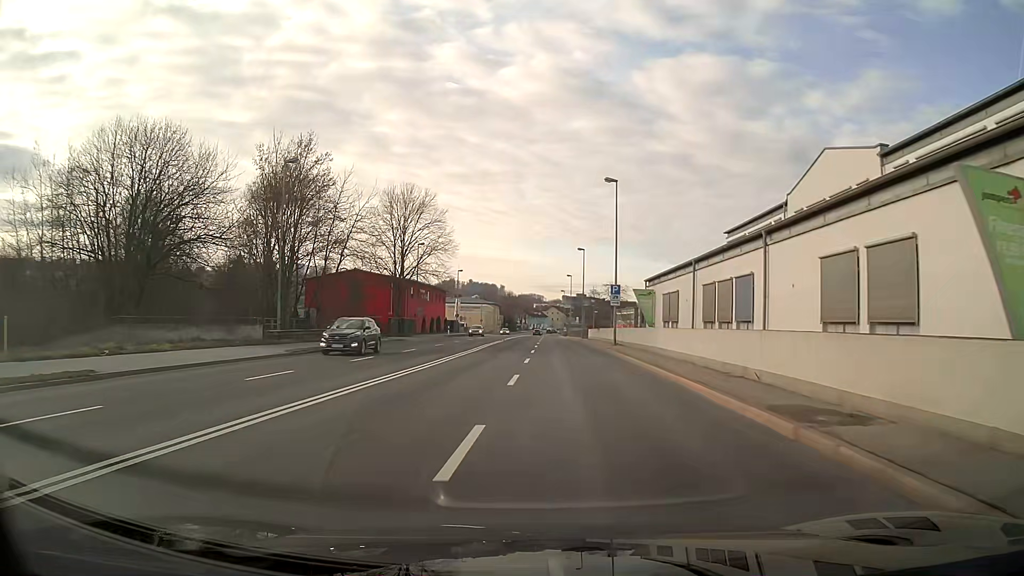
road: primary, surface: asphalt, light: Day
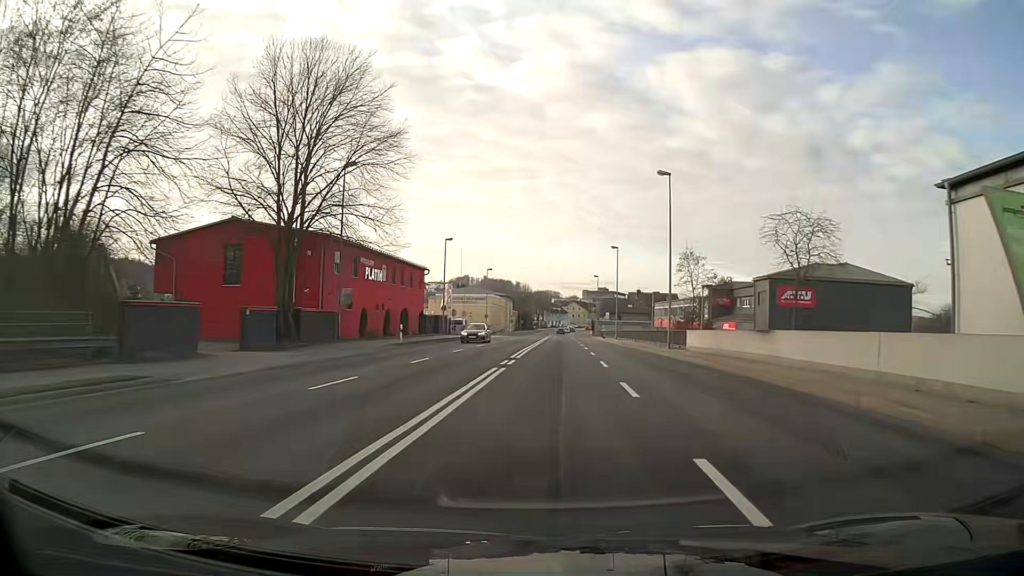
(-0.9, +38.4) m; 0°
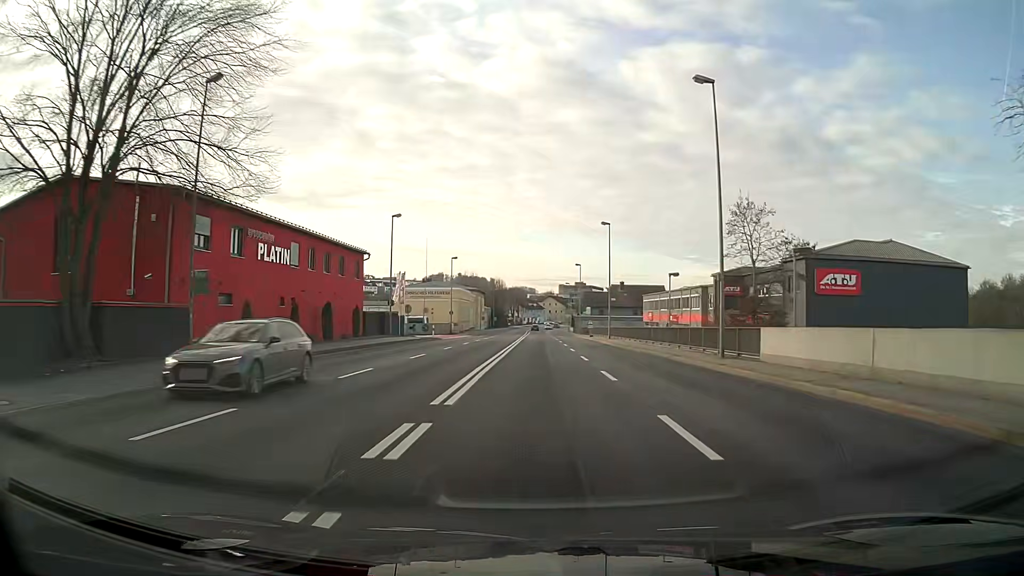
(+0.3, +15.3) m; +2°
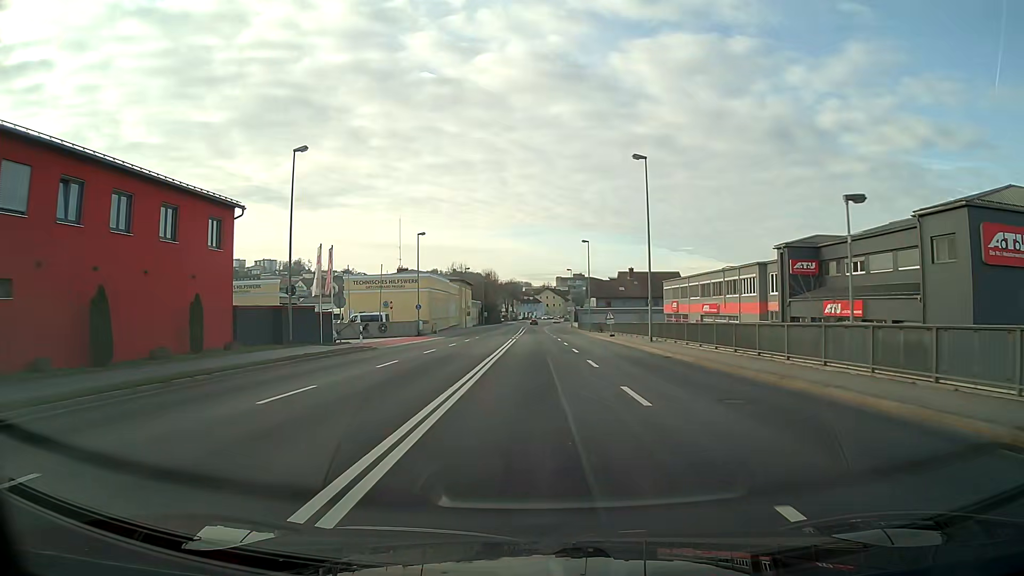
(+0.1, +22.9) m; 0°
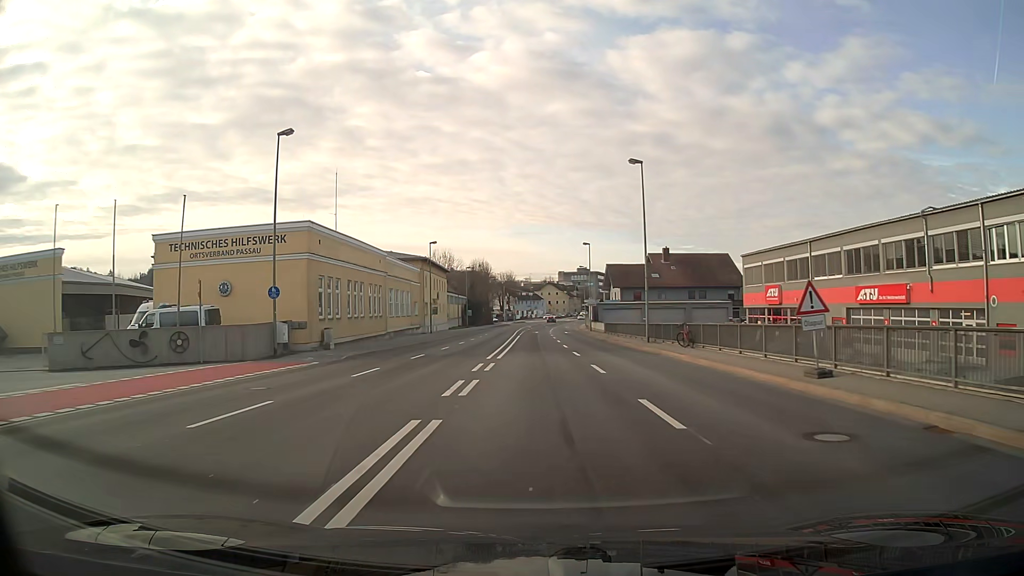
(-0.1, +38.5) m; 0°
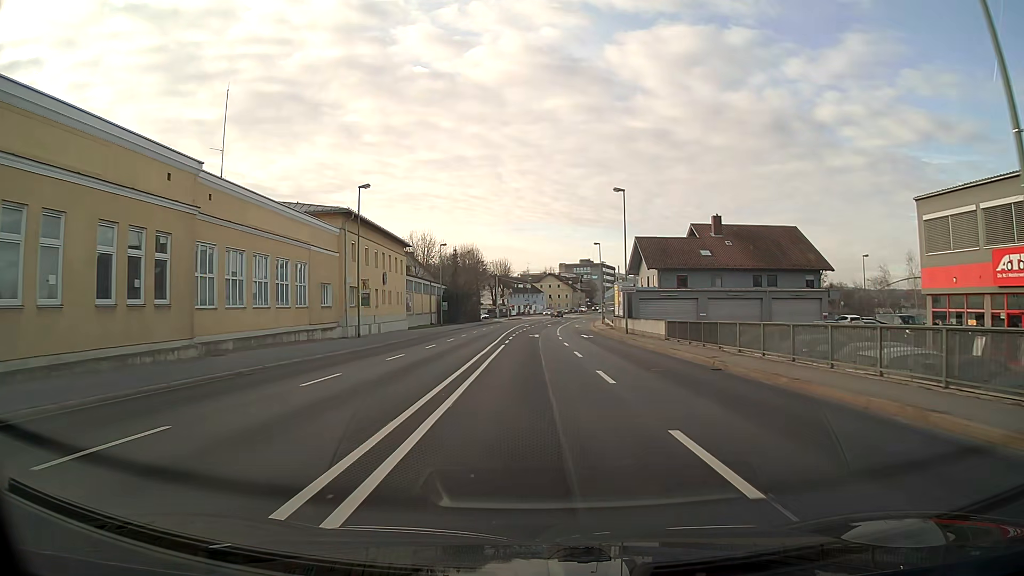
(0.0, +30.6) m; 0°
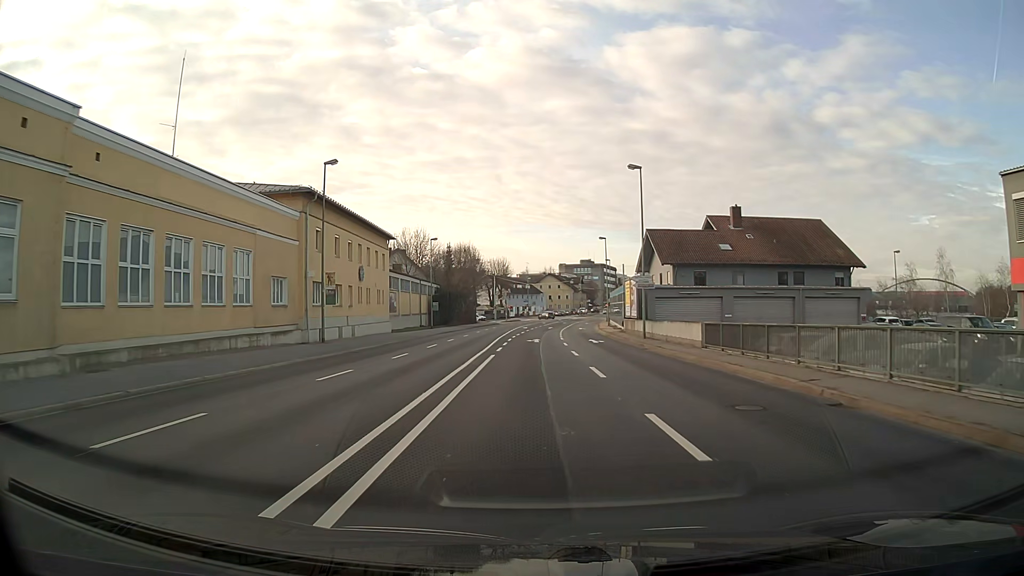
(0.0, +7.7) m; 0°
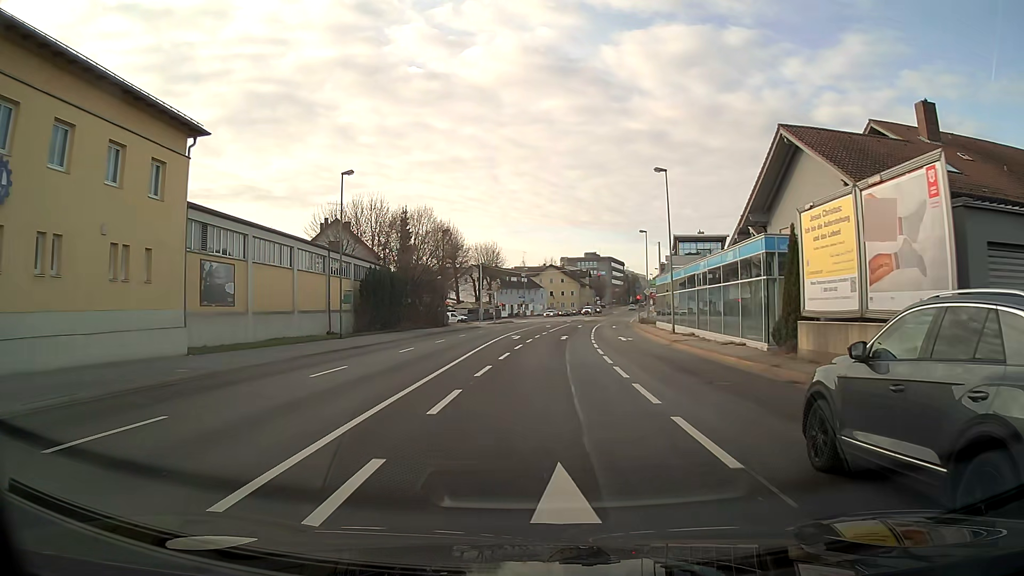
(+0.1, +36.5) m; +1°
